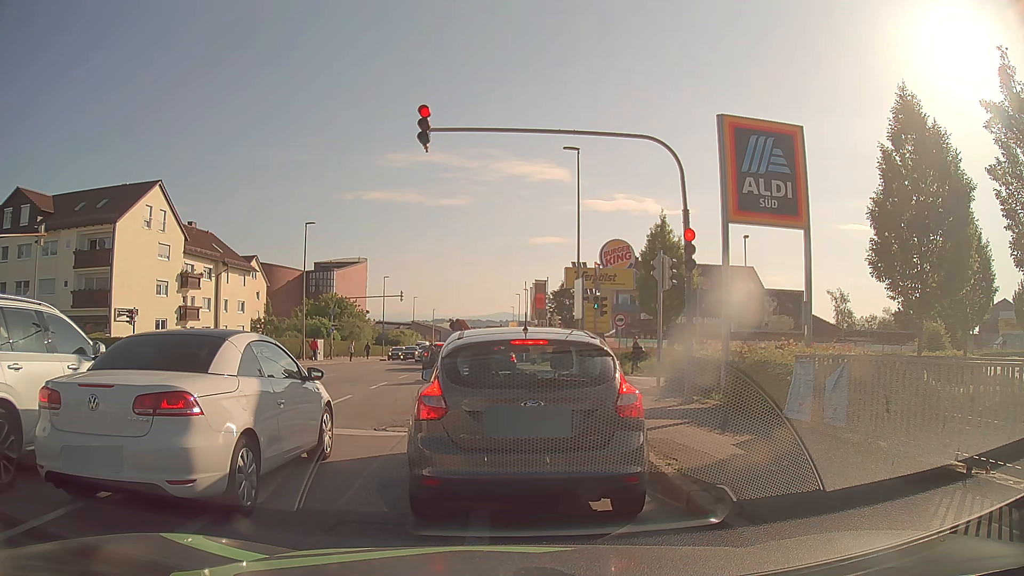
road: tertiary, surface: asphalt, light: Day
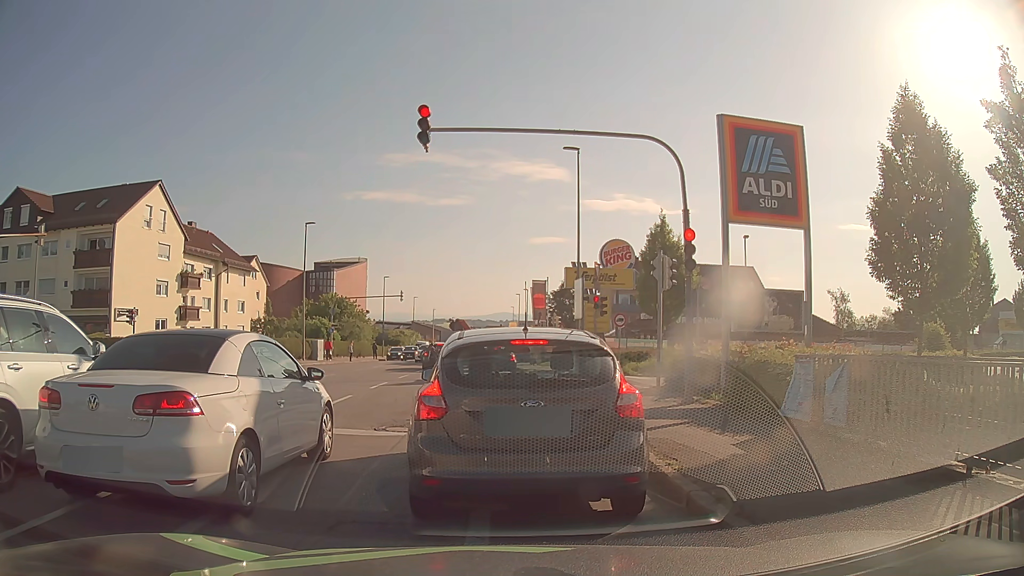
(0.0, 0.0) m; 0°
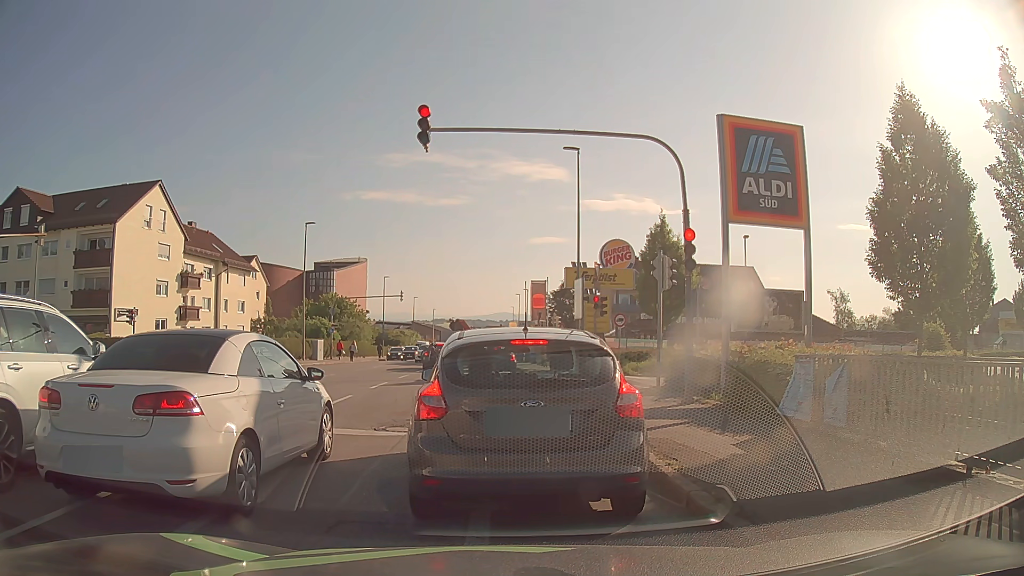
(0.0, 0.0) m; 0°
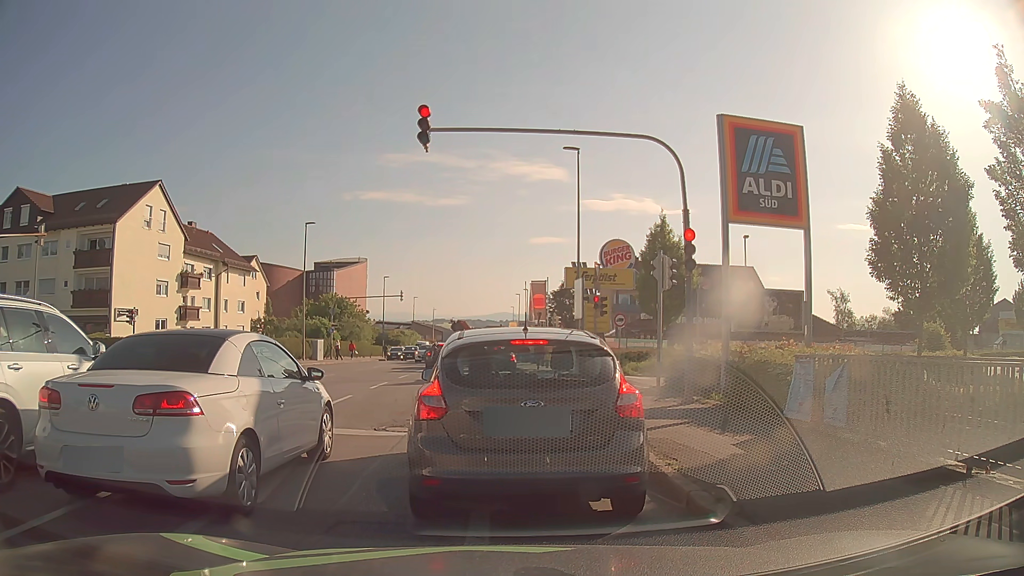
(0.0, 0.0) m; 0°
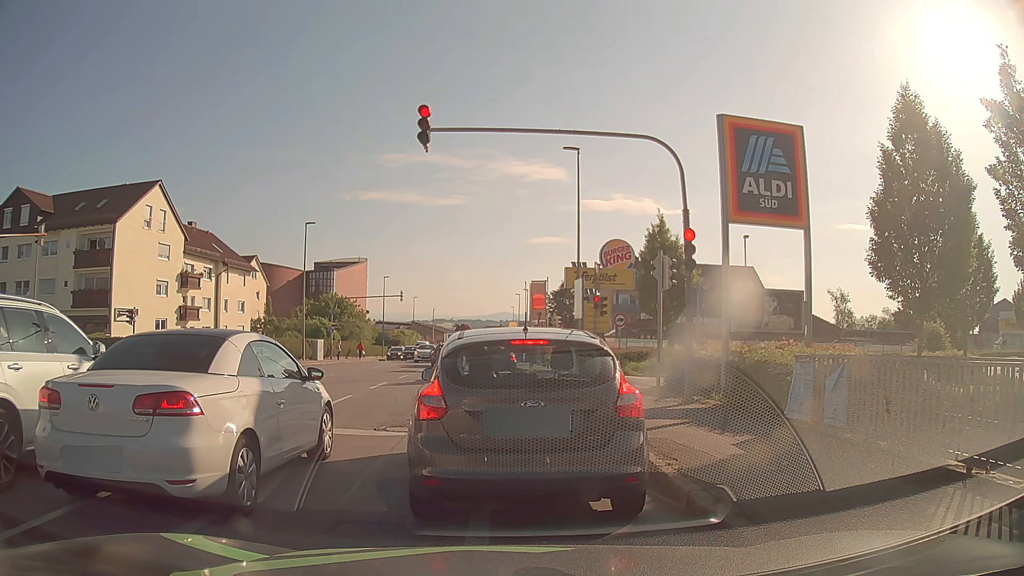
(0.0, 0.0) m; 0°
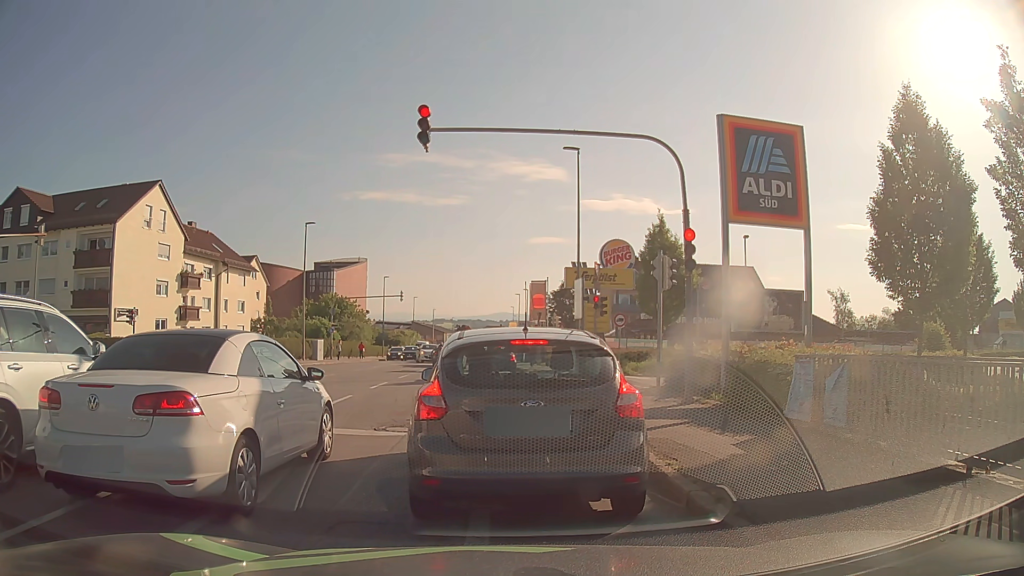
(0.0, 0.0) m; 0°
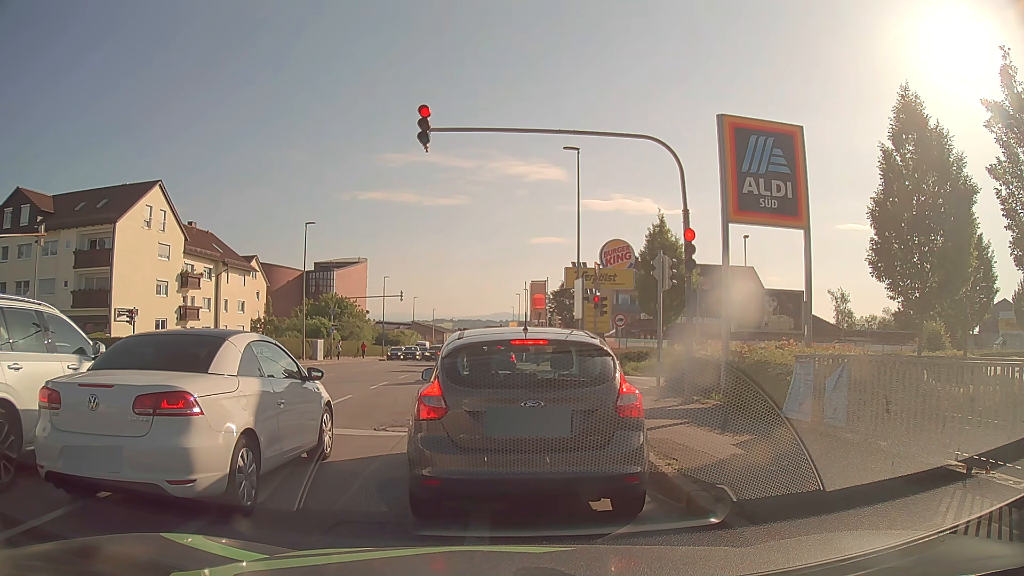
(0.0, 0.0) m; 0°
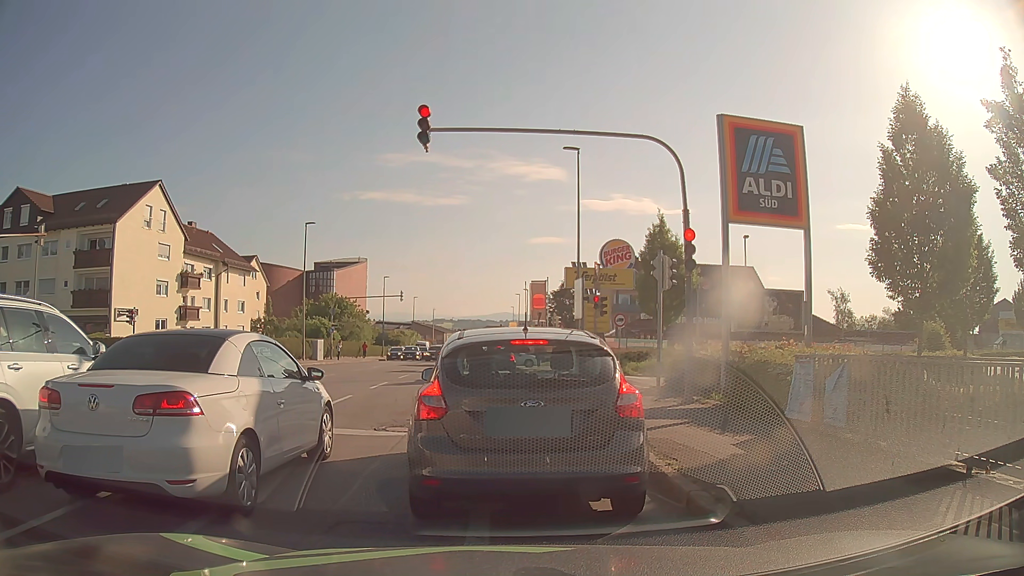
(0.0, 0.0) m; 0°
